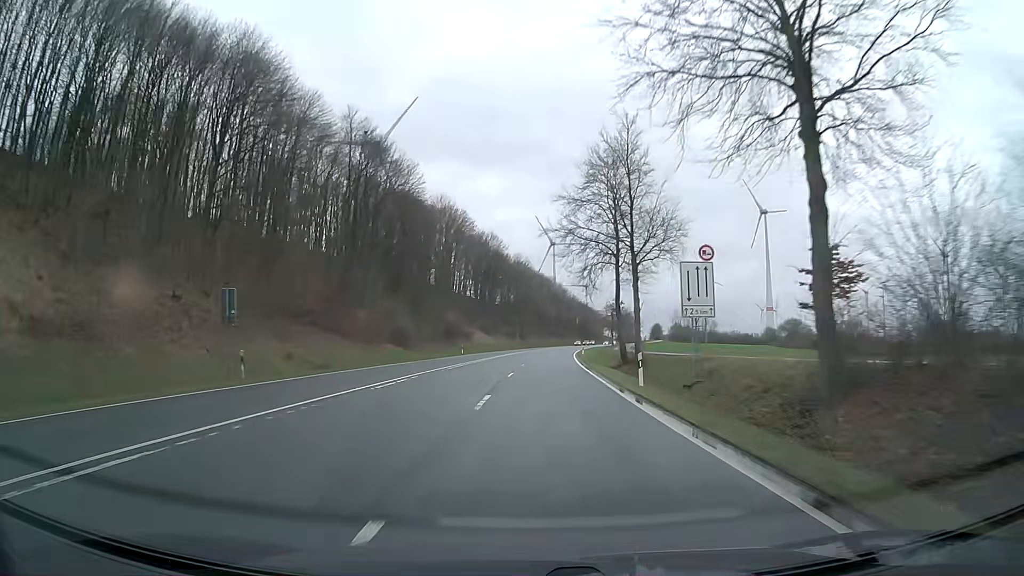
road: primary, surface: asphalt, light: Day
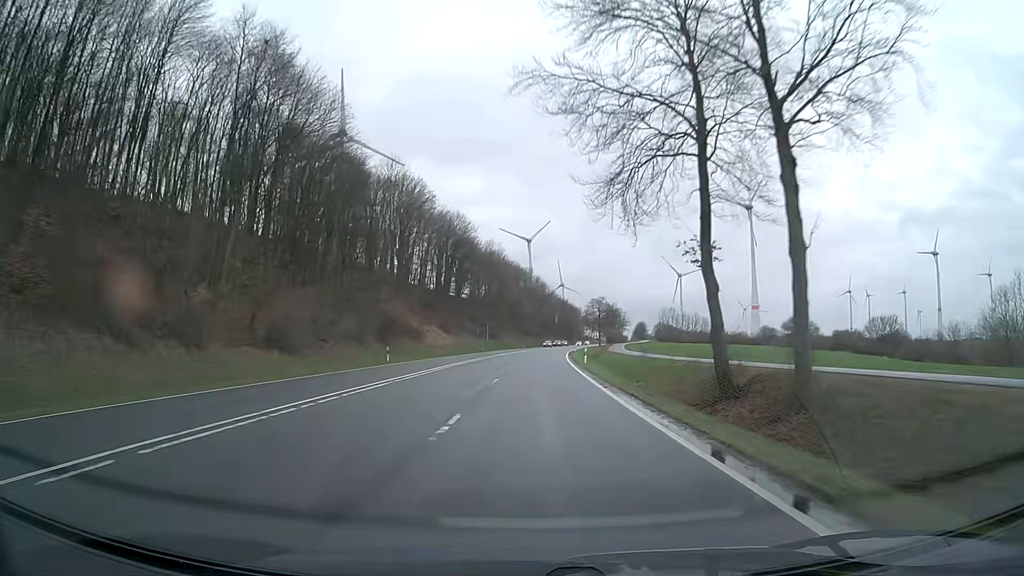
(+0.4, +28.0) m; +2°
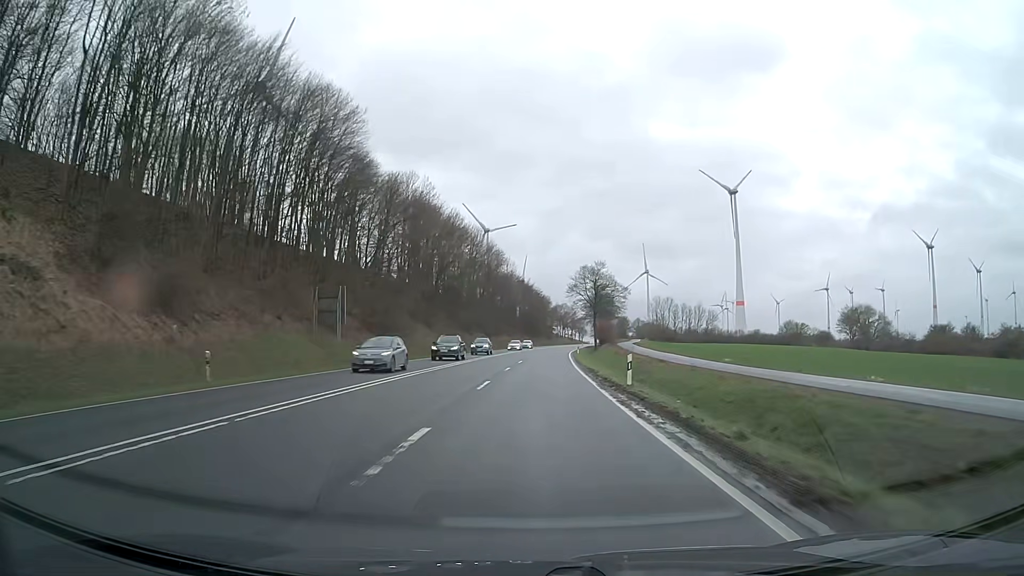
(+2.4, +74.0) m; +3°
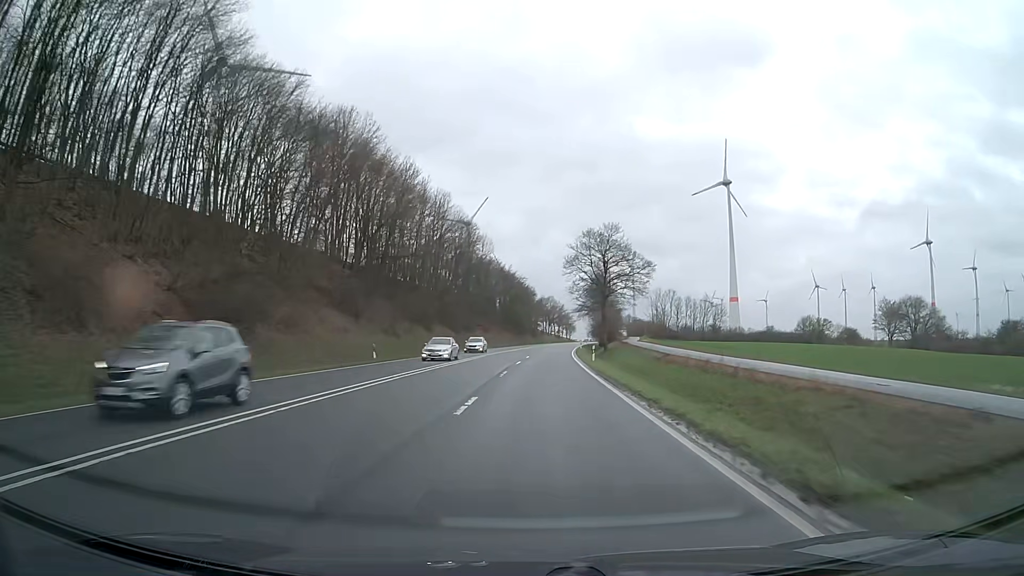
(+0.3, +30.6) m; +1°
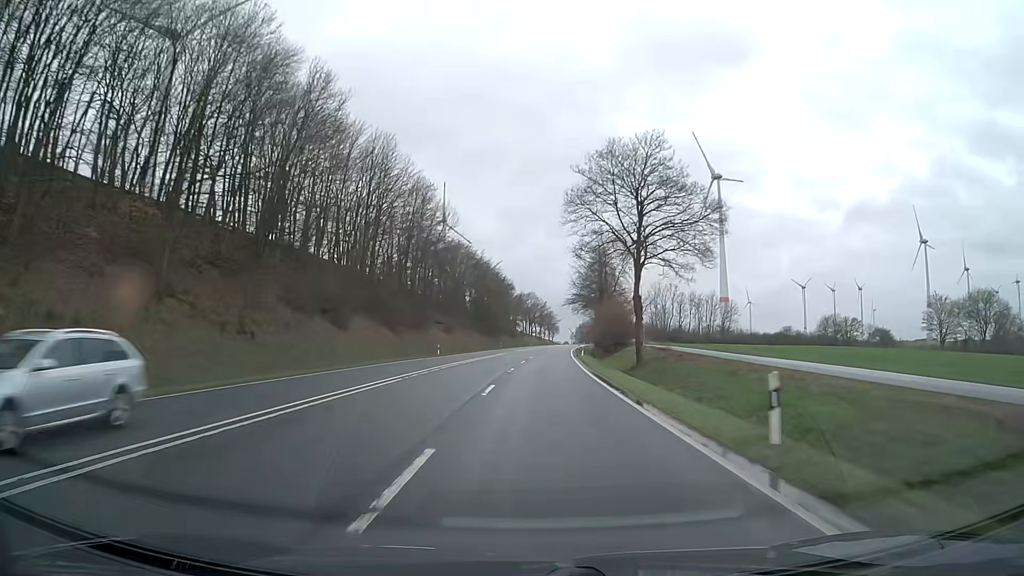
(+0.4, +30.9) m; +2°
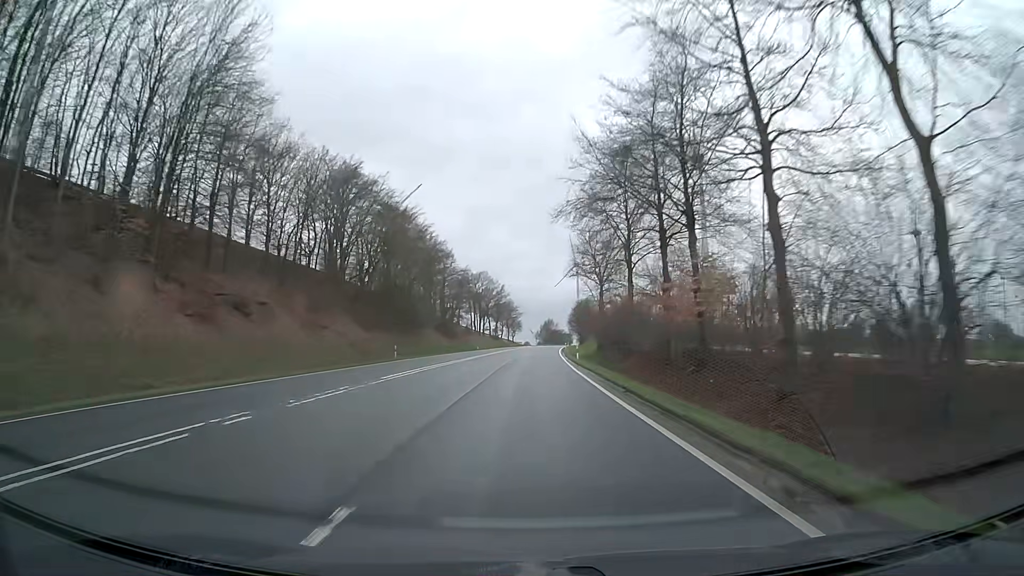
(+2.0, +62.4) m; +3°
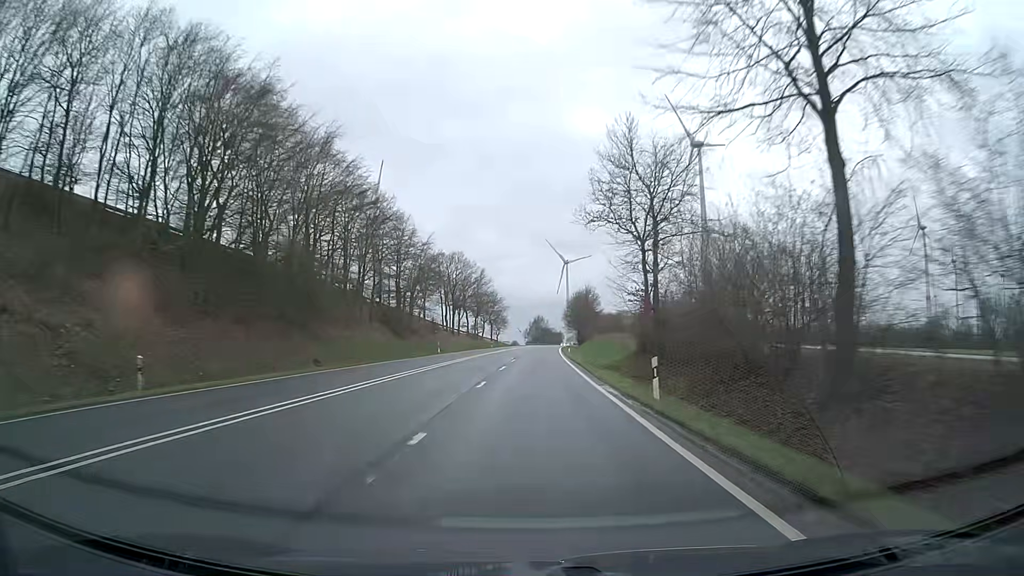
(+0.3, +31.4) m; +1°
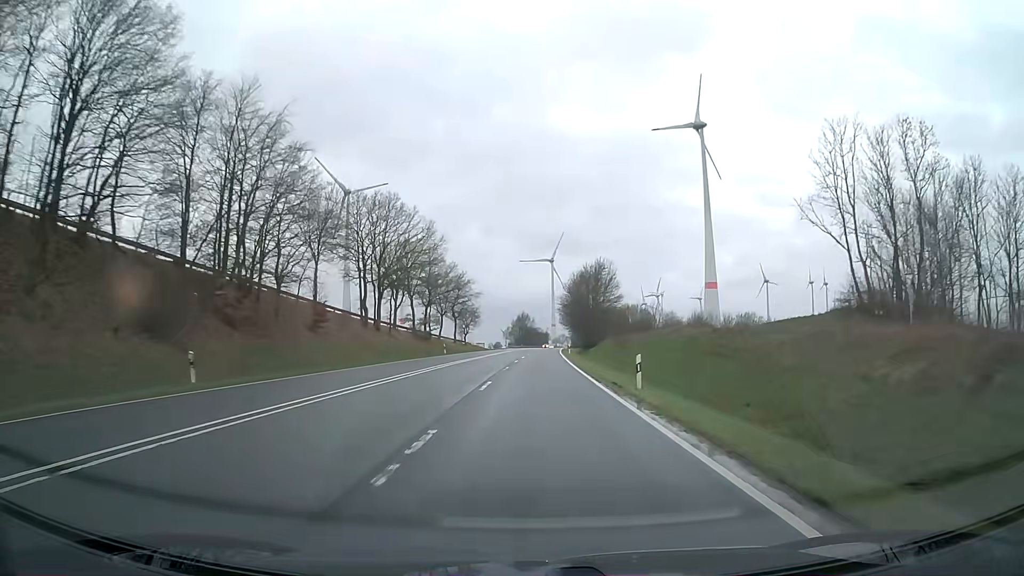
(+0.8, +47.3) m; +1°
(0, +10) (0, +20) (0, +30) (0, +40) (+1, +50) (+1, +60) (+1, +70) (+2, +80) (+2, +90) (+3, +100) m
